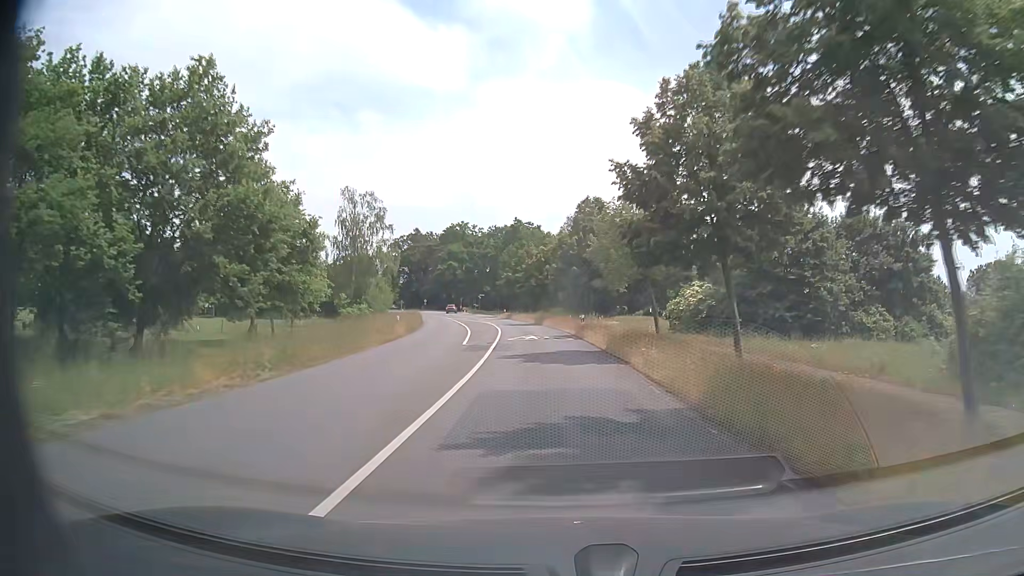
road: secondary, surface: asphalt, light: Day
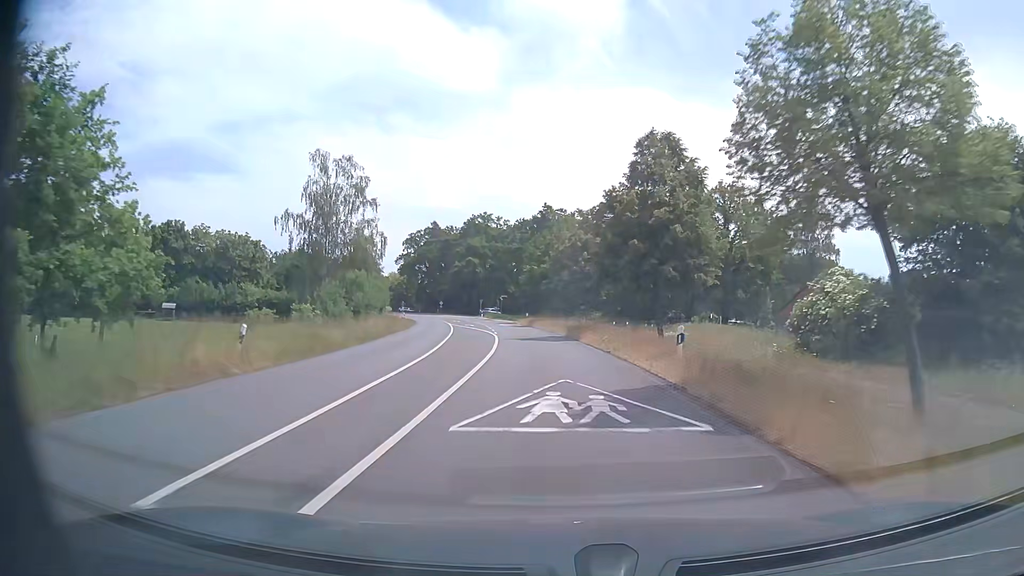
(-0.7, +23.0) m; -3°
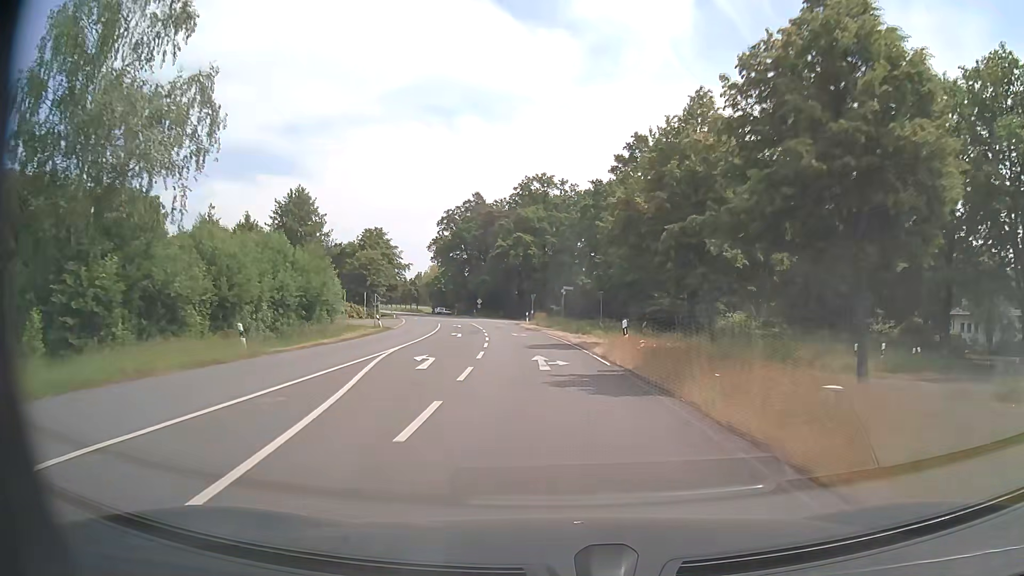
(-2.4, +45.8) m; -6°
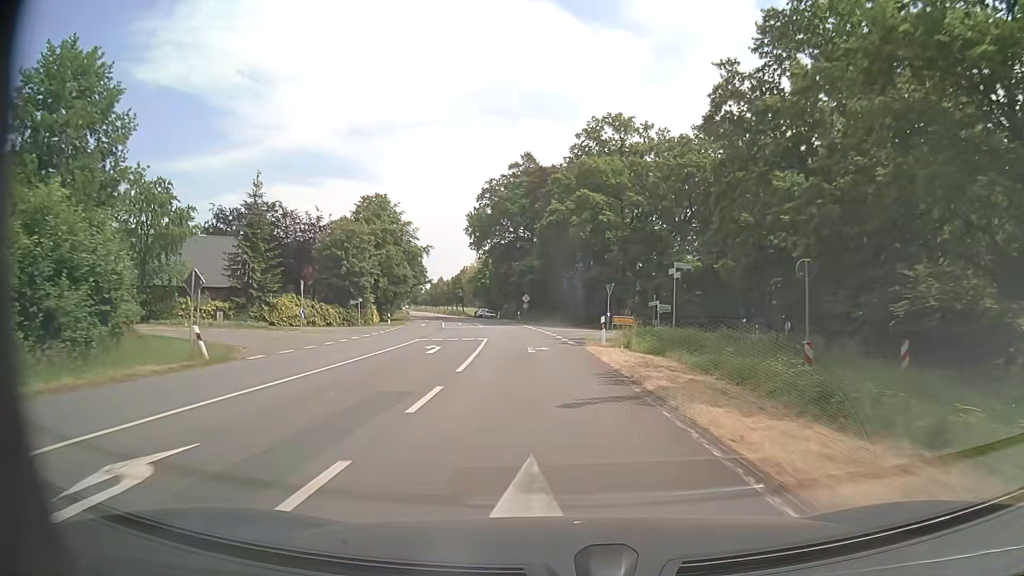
(-1.7, +34.3) m; -5°
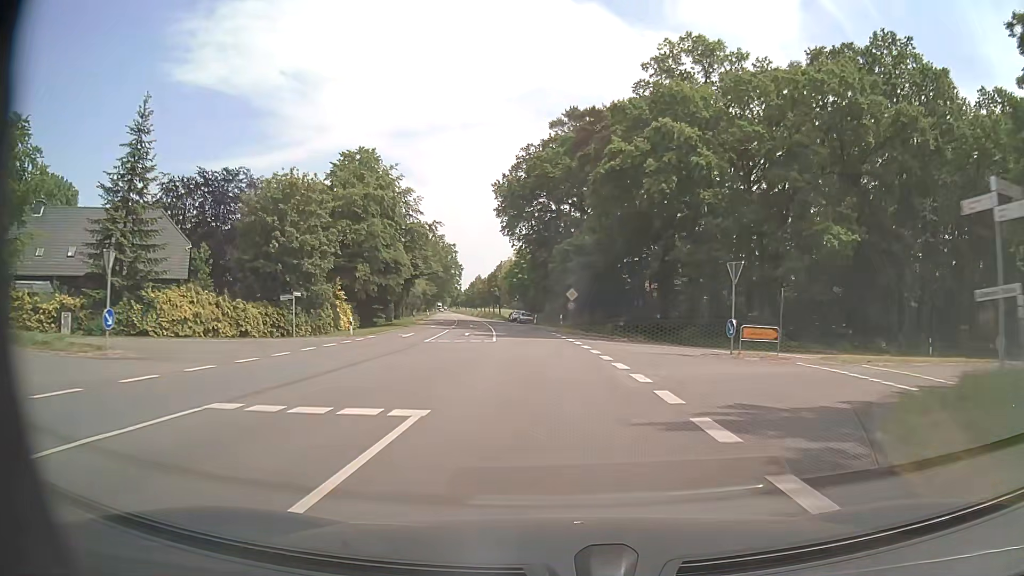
(-1.0, +22.9) m; -5°
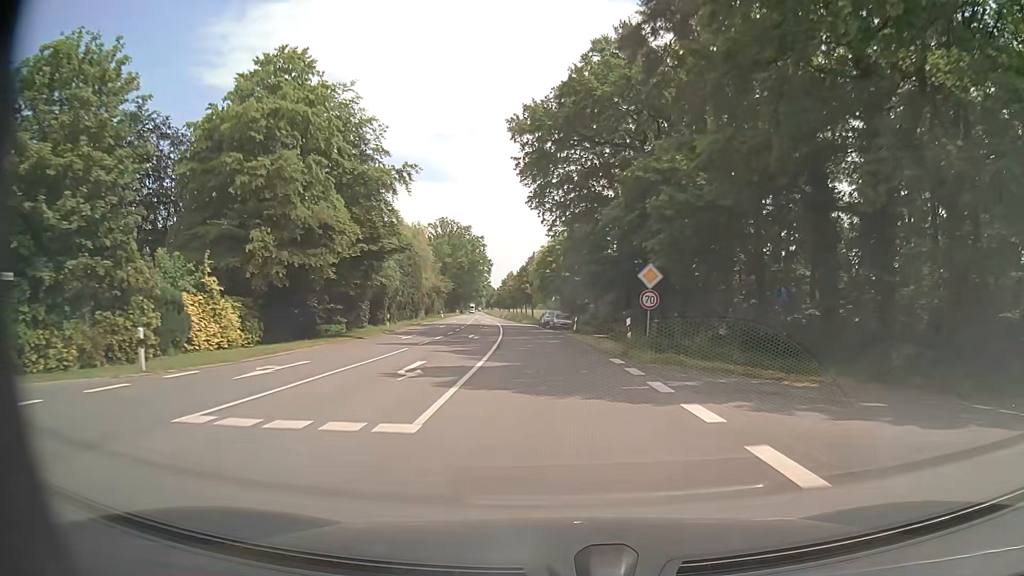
(-0.7, +22.9) m; -3°
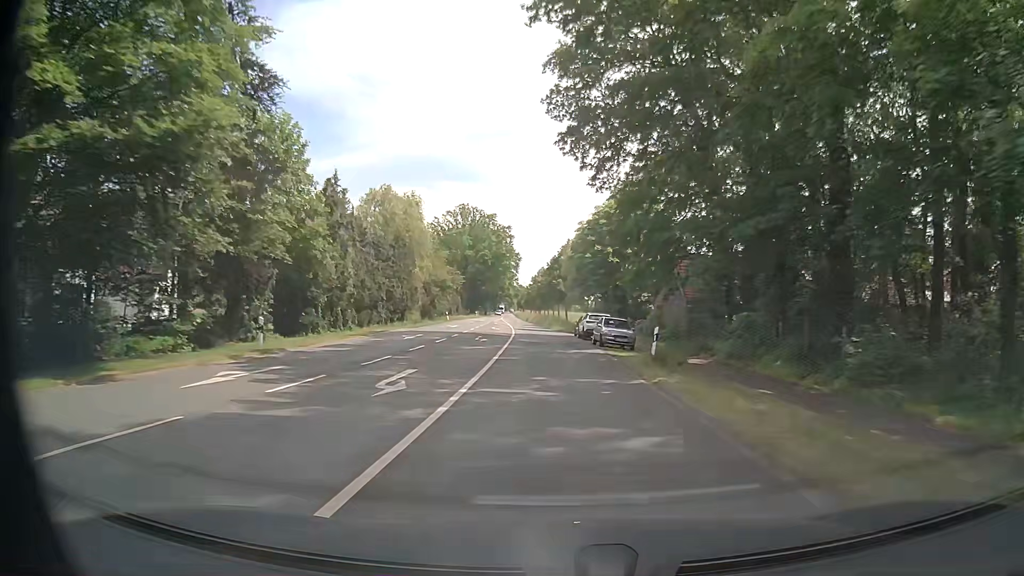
(-0.7, +22.9) m; -3°
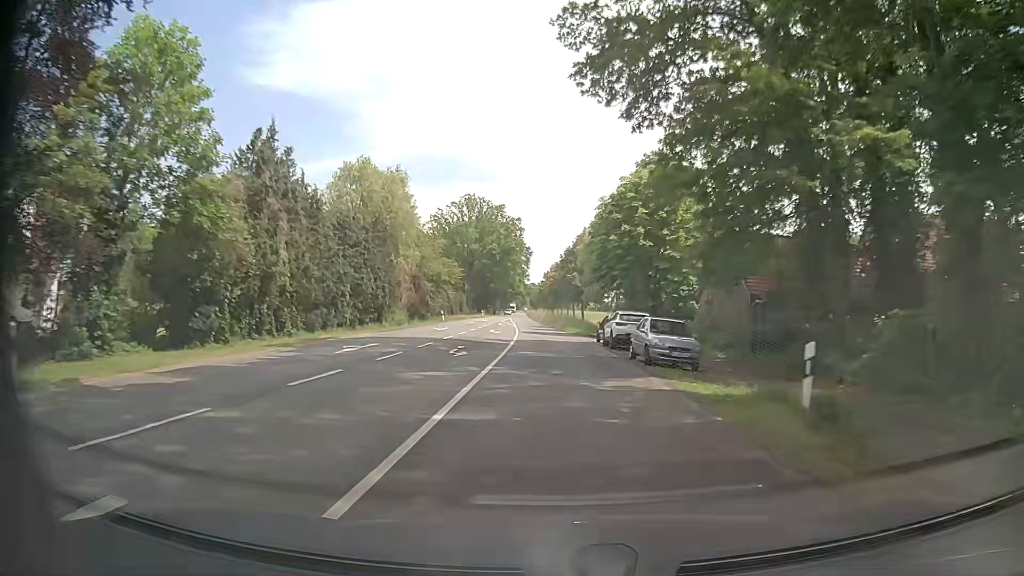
(-0.1, +11.5) m; -1°
(0, +10) (0, +20) (-1, +30) (-1, +40) (-2, +50) (-2, +60) (-3, +70) (-4, +80) (-4, +90) (-5, +100) m
